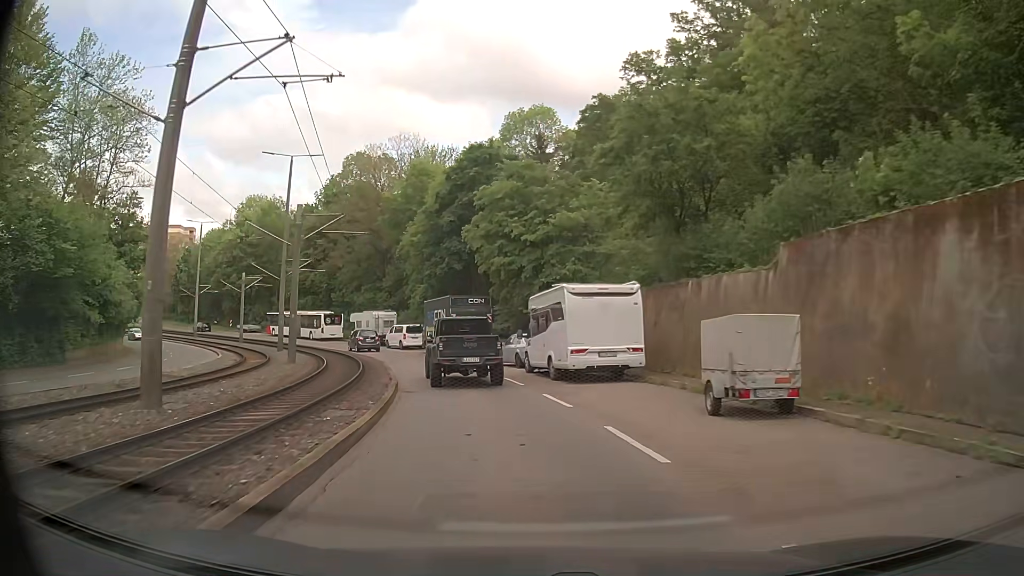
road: secondary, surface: asphalt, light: Day
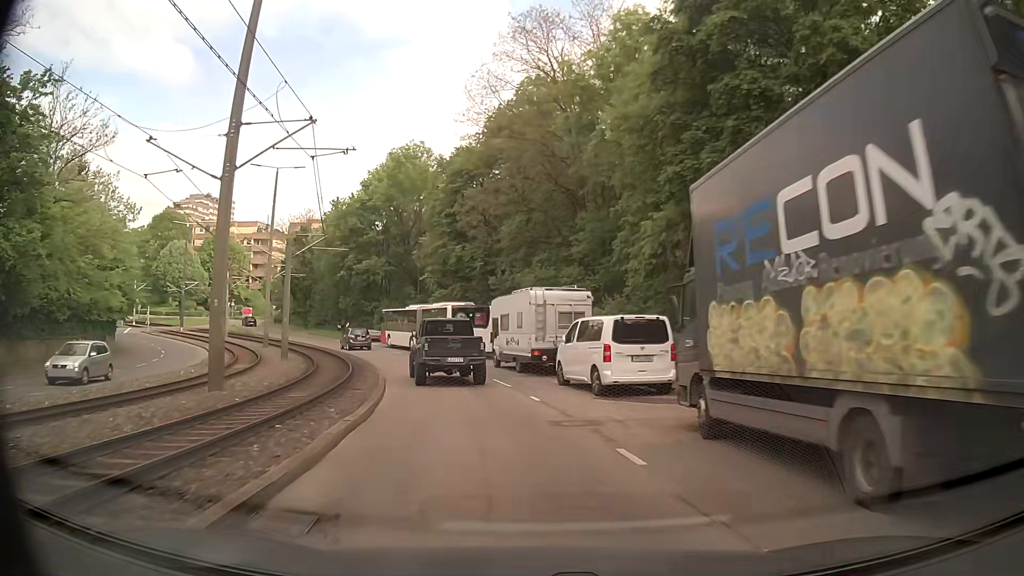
(-5.7, +34.9) m; -18°
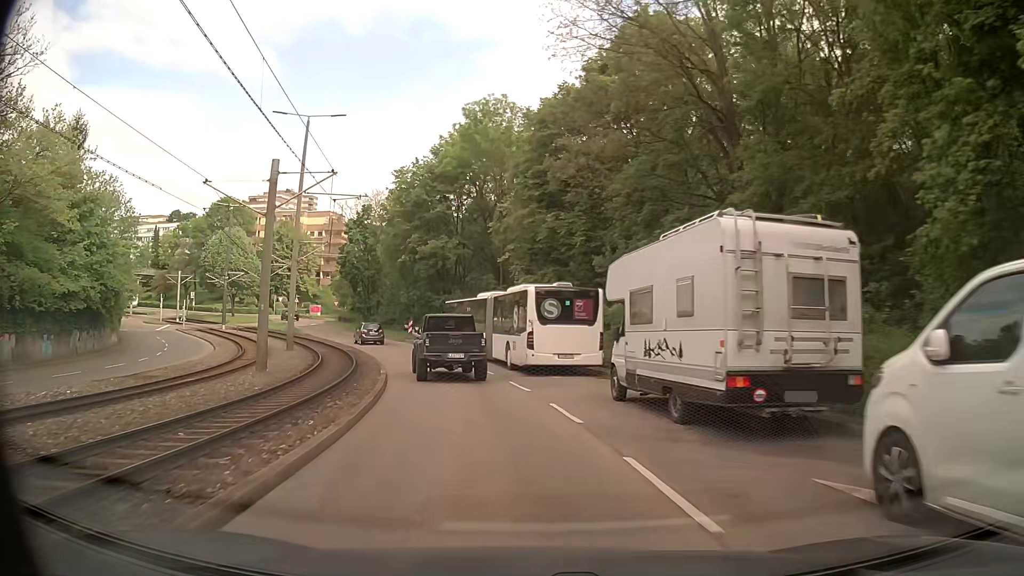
(-1.0, +14.3) m; -9°
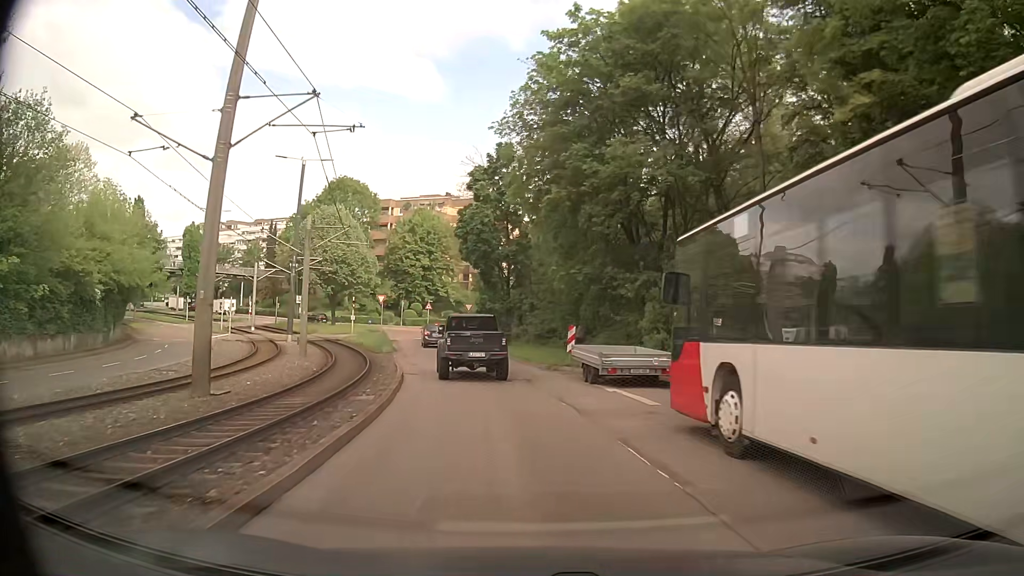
(-3.6, +28.0) m; -15°
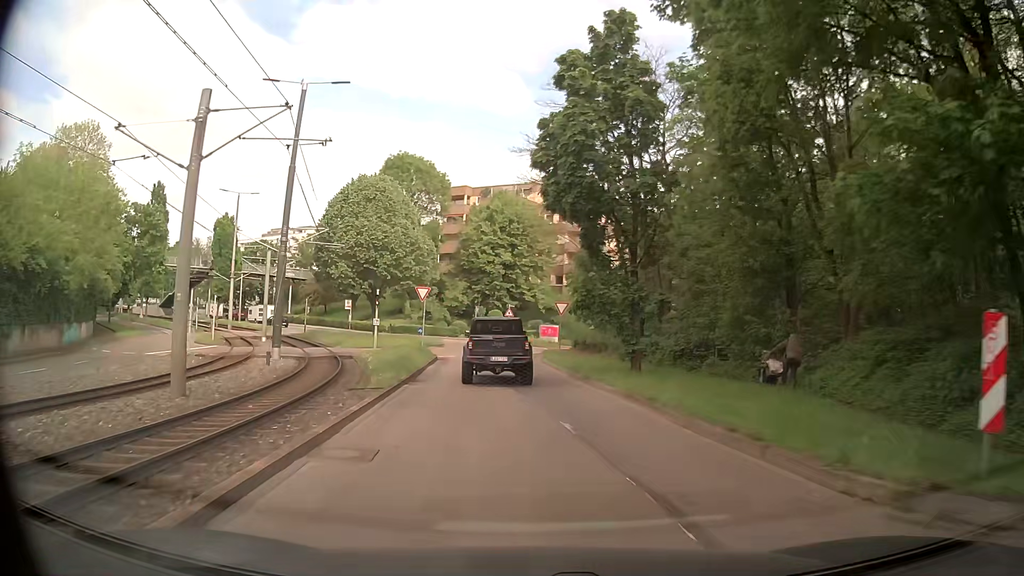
(-1.4, +19.9) m; -7°
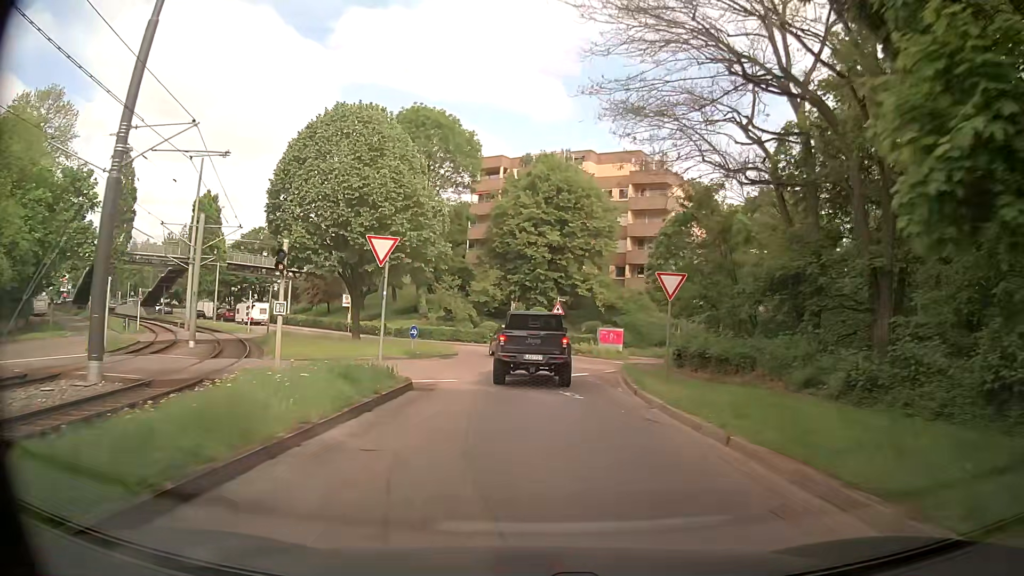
(-1.0, +18.4) m; -4°
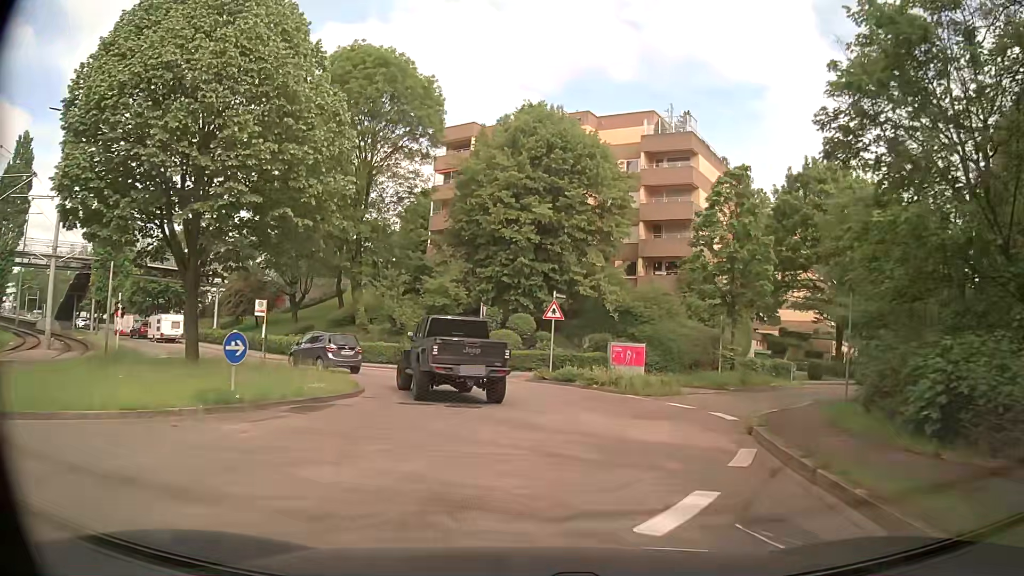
(-0.1, +16.8) m; +3°
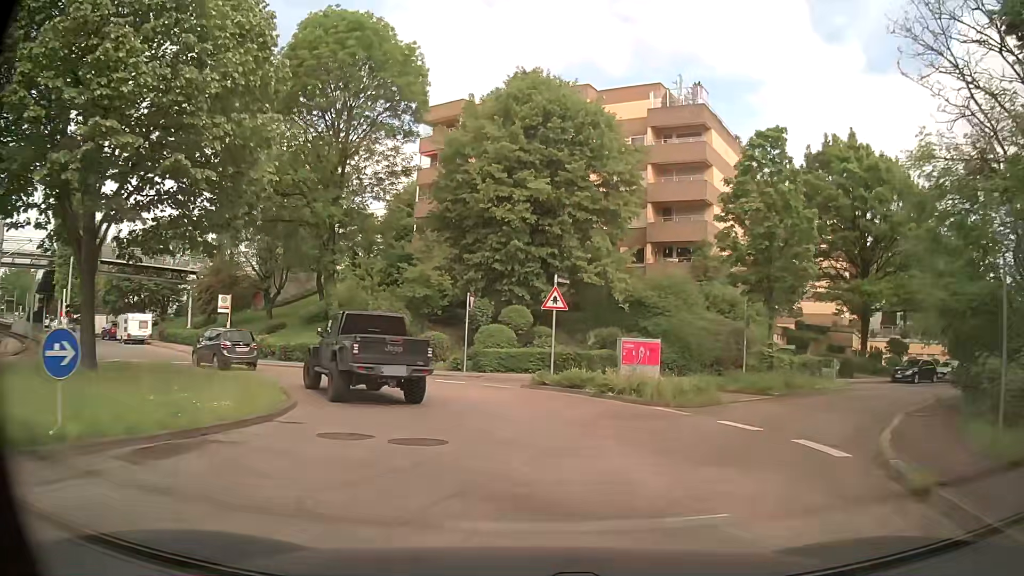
(-0.1, +5.2) m; -2°
